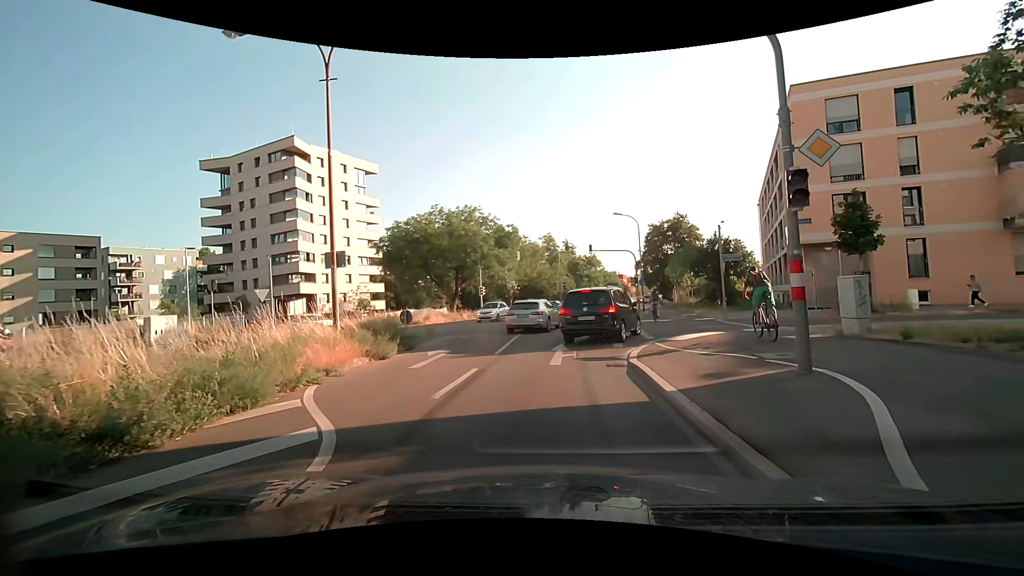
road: secondary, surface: asphalt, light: Day
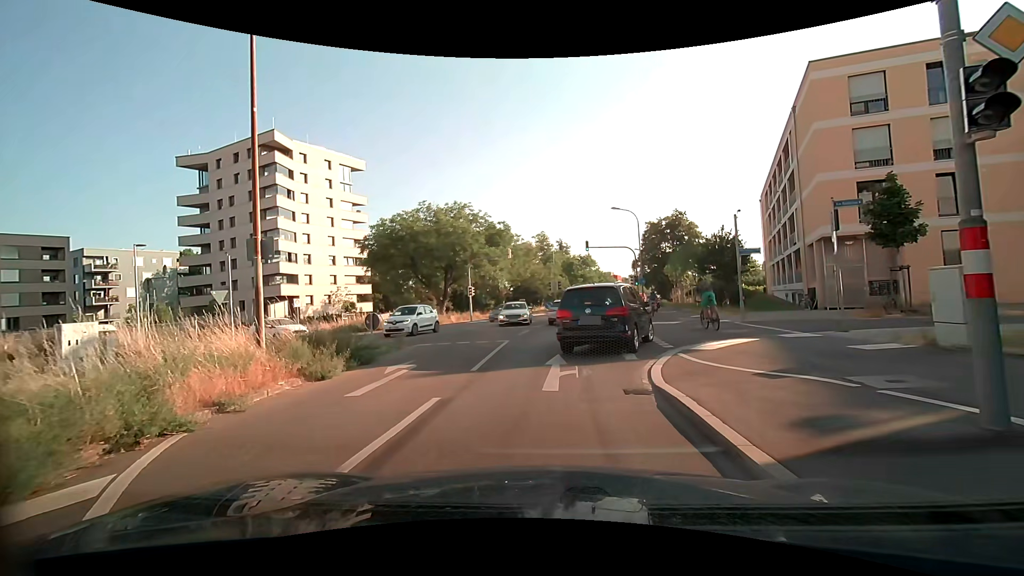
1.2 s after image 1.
(0.0, +3.1) m; +1°
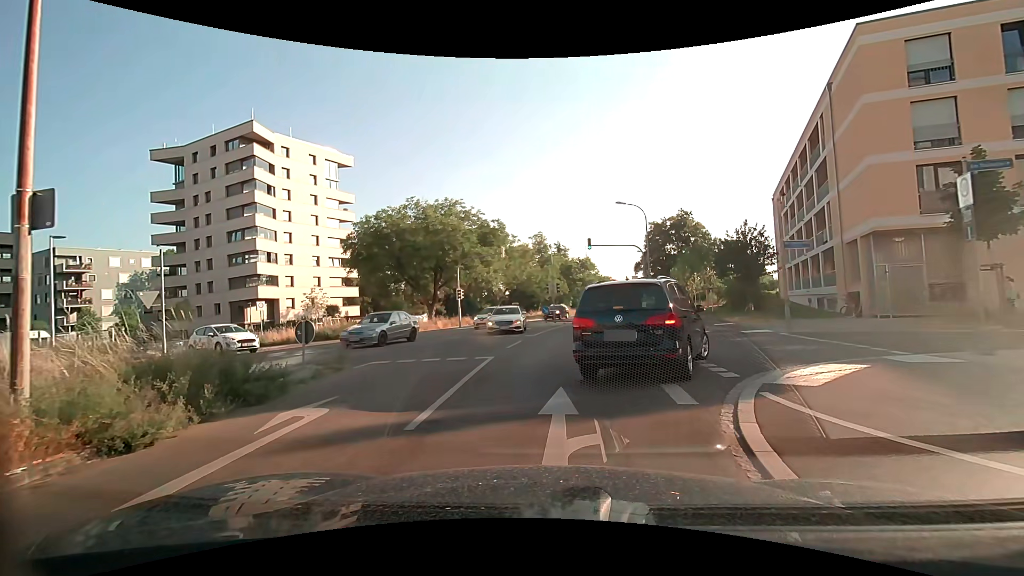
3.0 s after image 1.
(0.0, +4.6) m; -1°
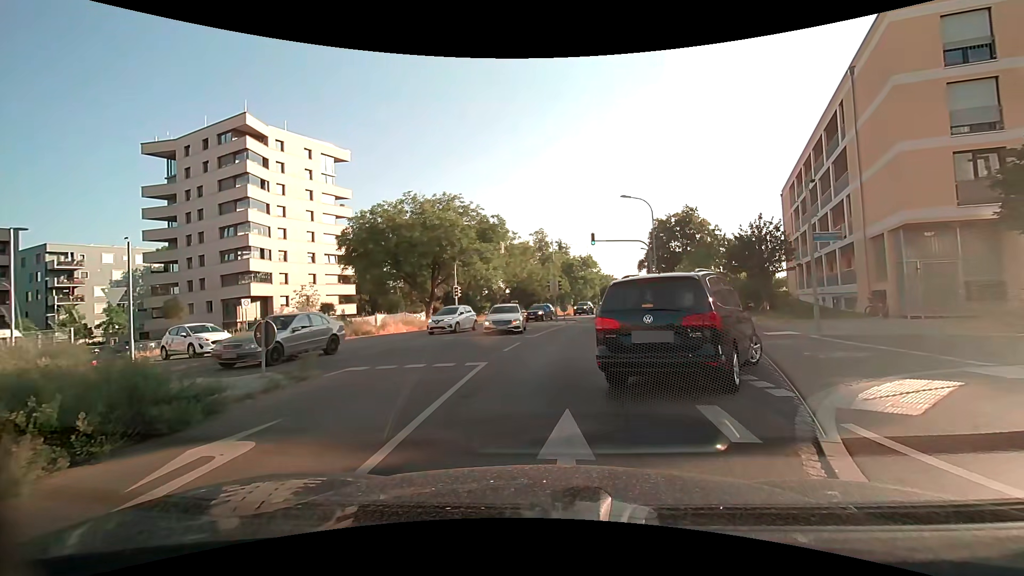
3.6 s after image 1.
(0.0, +1.8) m; 0°
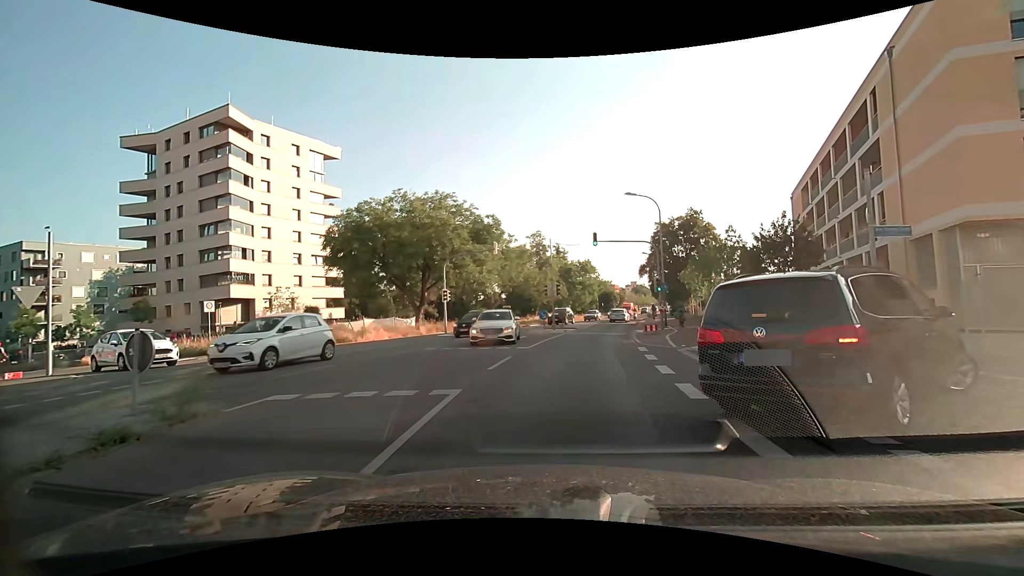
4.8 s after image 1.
(+0.1, +3.2) m; +2°
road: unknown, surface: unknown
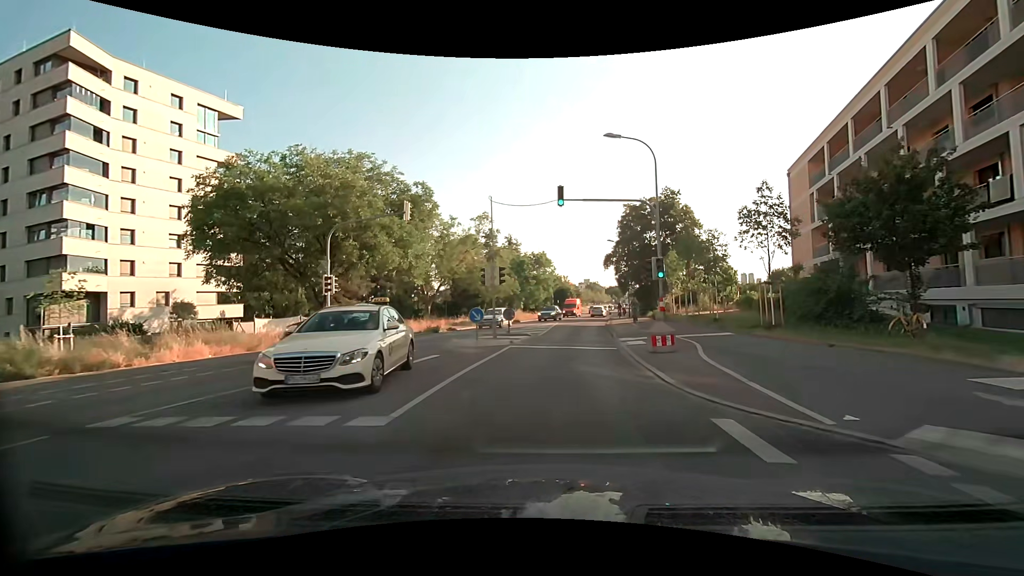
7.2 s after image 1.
(+0.4, +12.7) m; +5°
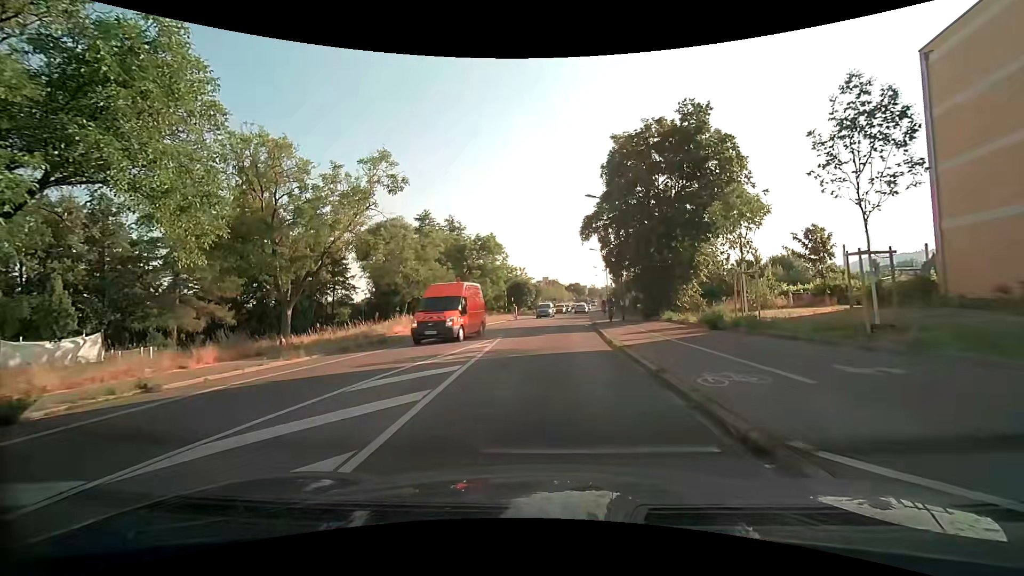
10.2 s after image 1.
(+1.1, +23.8) m; +4°
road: secondary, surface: asphalt
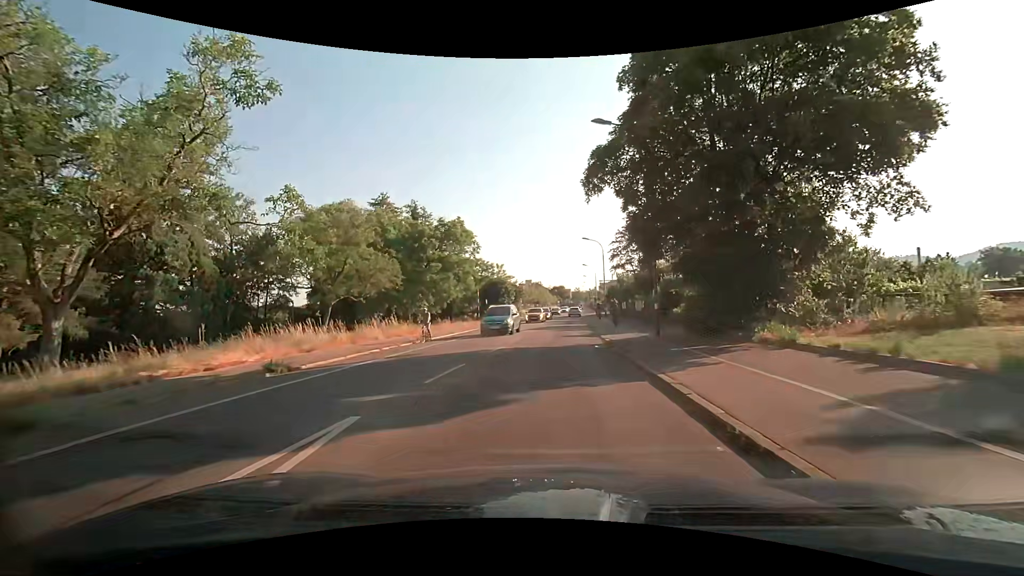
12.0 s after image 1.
(+0.3, +15.5) m; +2°
(0, +10) (+1, +20) (+1, +30) (+2, +40) (+3, +50) (+4, +60) (+5, +70) (+6, +80) (+6, +90) (+7, +100) m
